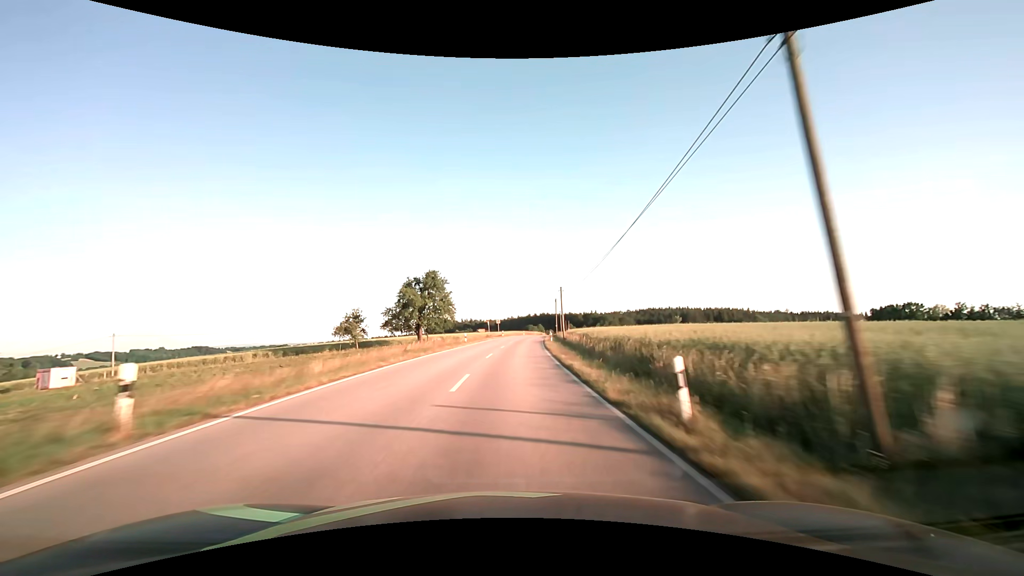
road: secondary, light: Day
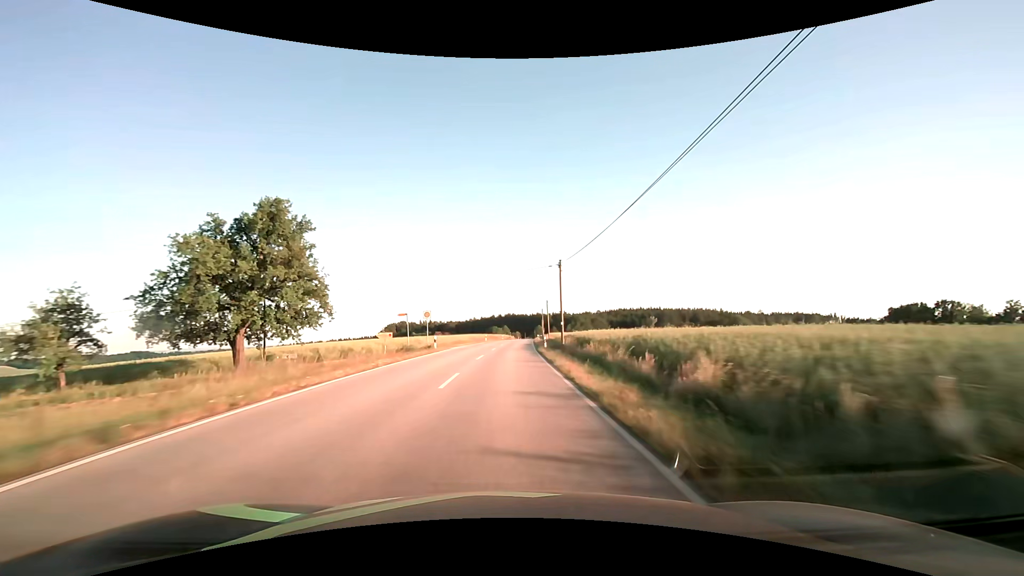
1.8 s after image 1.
(+1.8, +47.3) m; +4°
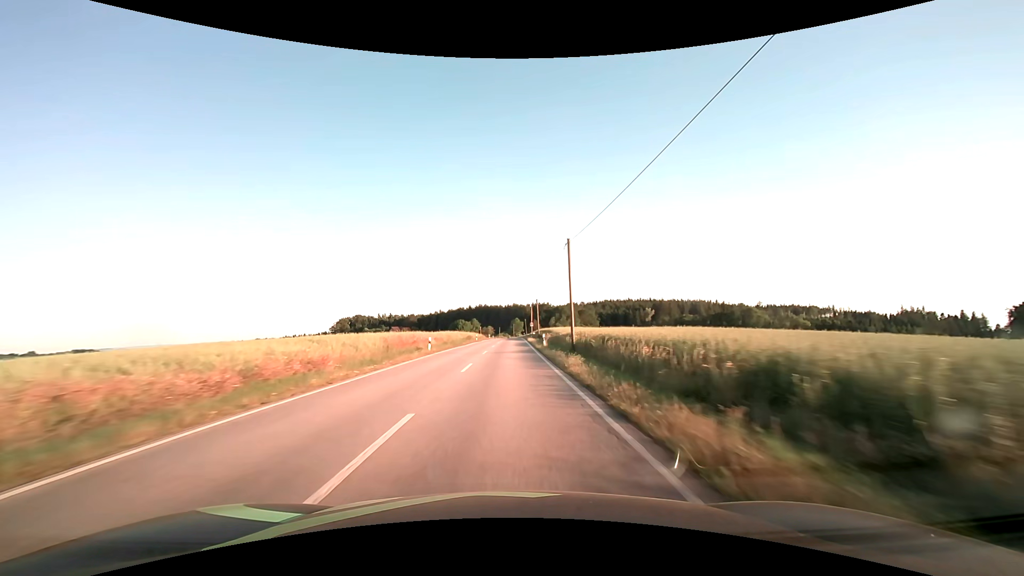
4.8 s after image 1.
(+2.5, +79.0) m; +3°
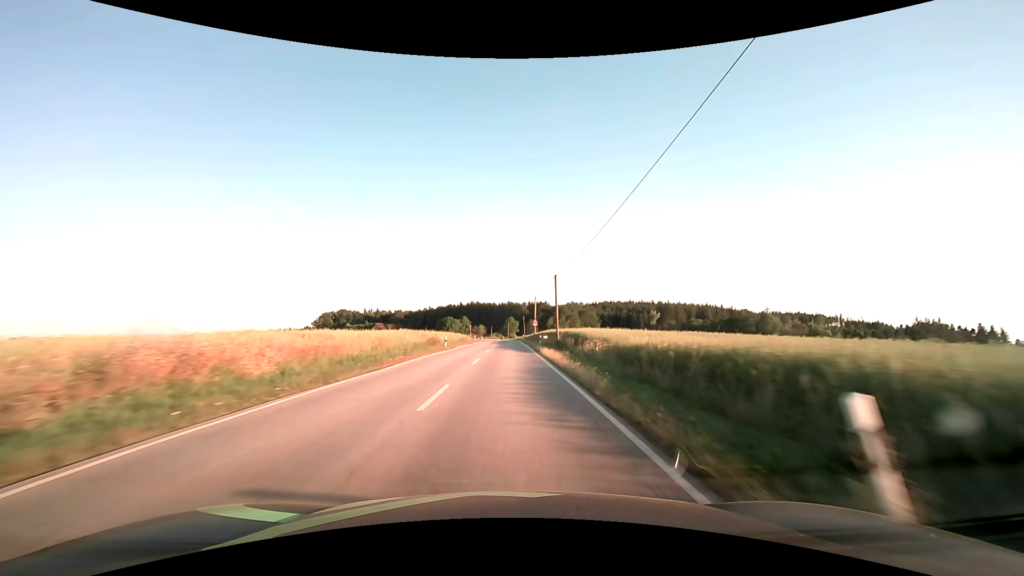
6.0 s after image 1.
(+0.1, +31.7) m; +1°
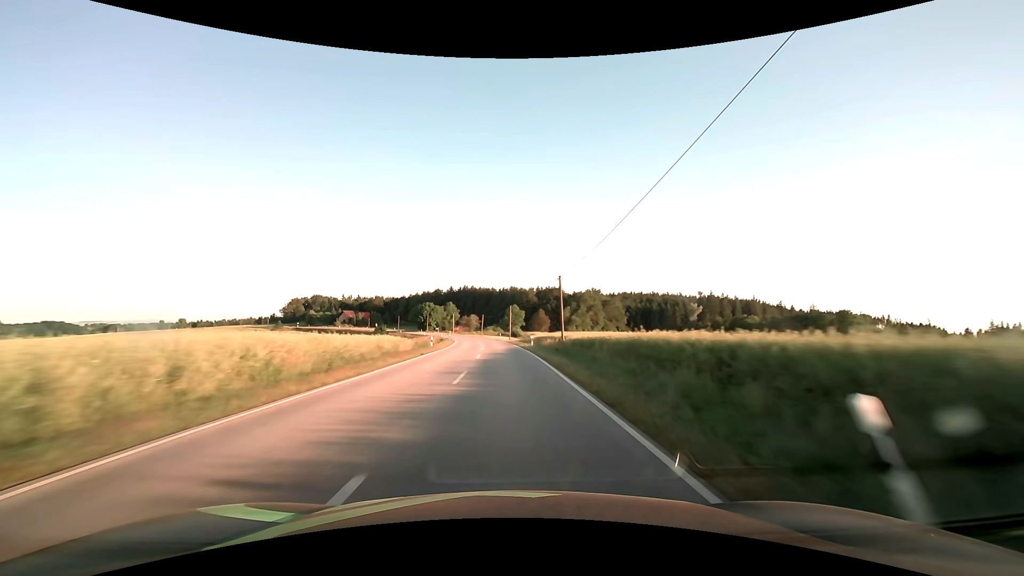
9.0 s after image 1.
(+0.3, +79.4) m; 0°
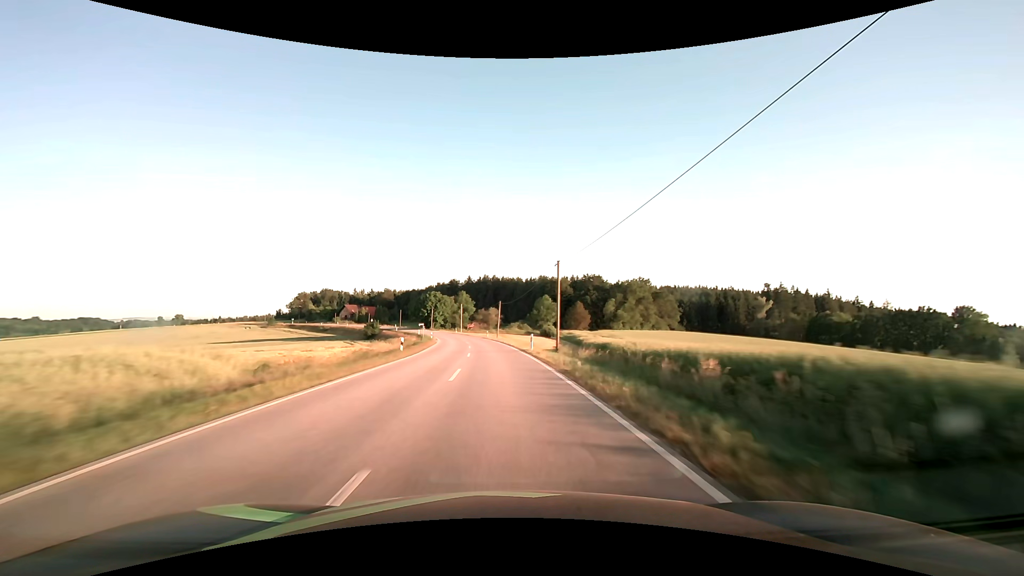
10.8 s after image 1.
(-0.9, +47.7) m; -3°
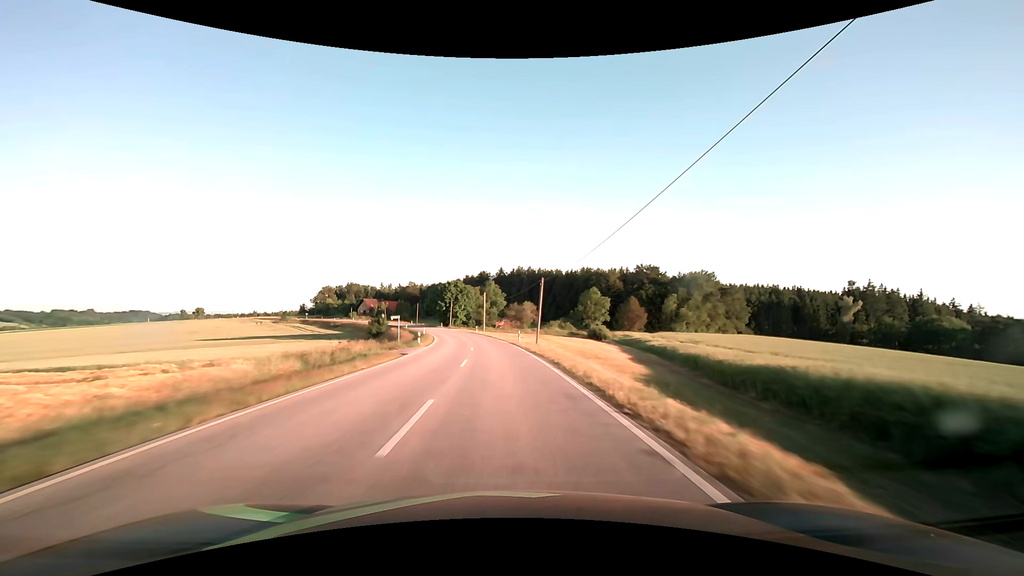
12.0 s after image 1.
(-1.0, +31.8) m; -4°
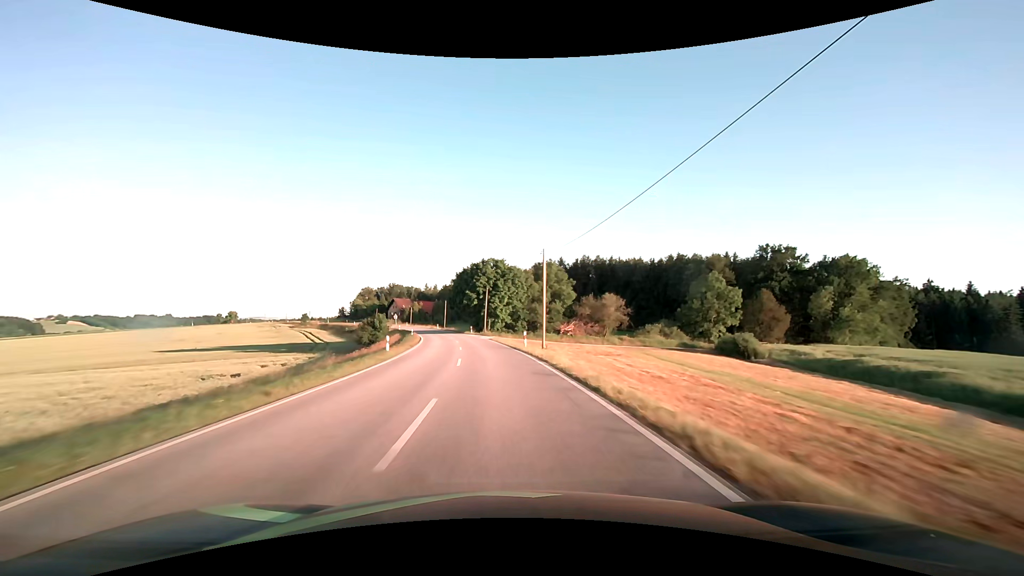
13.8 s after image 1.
(-2.4, +47.5) m; -6°
(0, +10) (-1, +20) (-1, +30) (-2, +40) (-4, +50) (-6, +60) (-8, +69) (-10, +79) (-12, +89) (-15, +98) m
